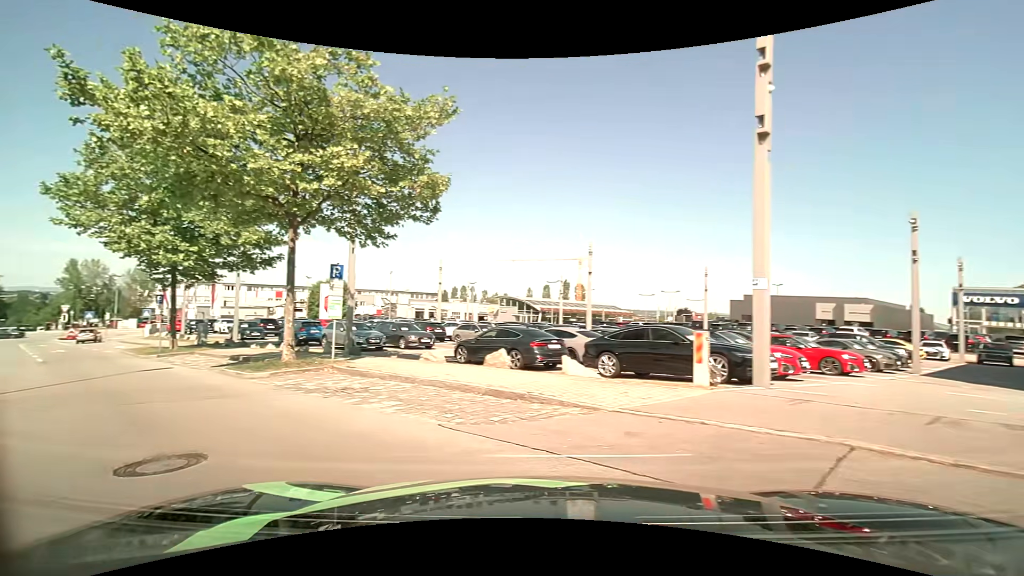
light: Day
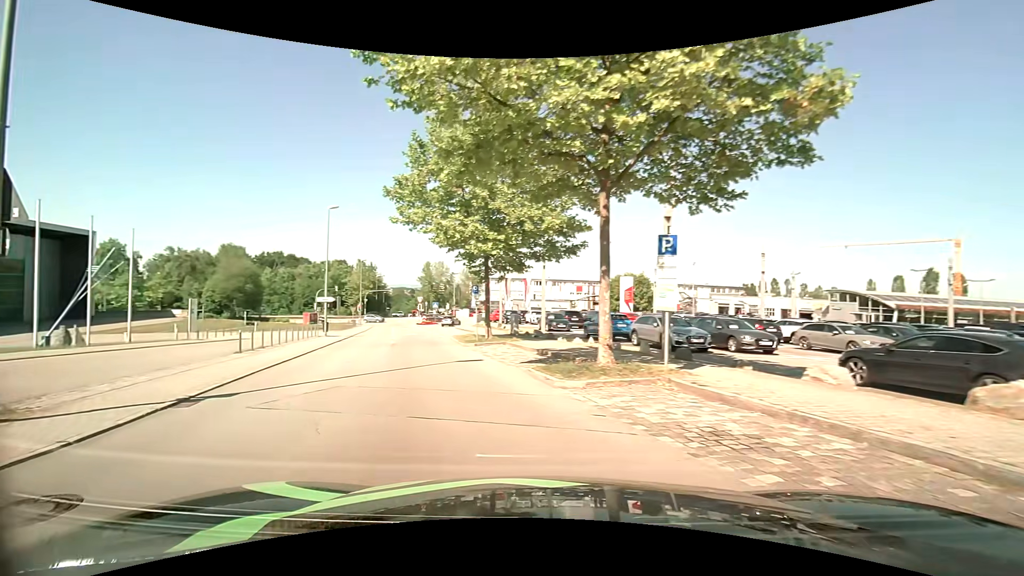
(-1.4, +4.4) m; -33°
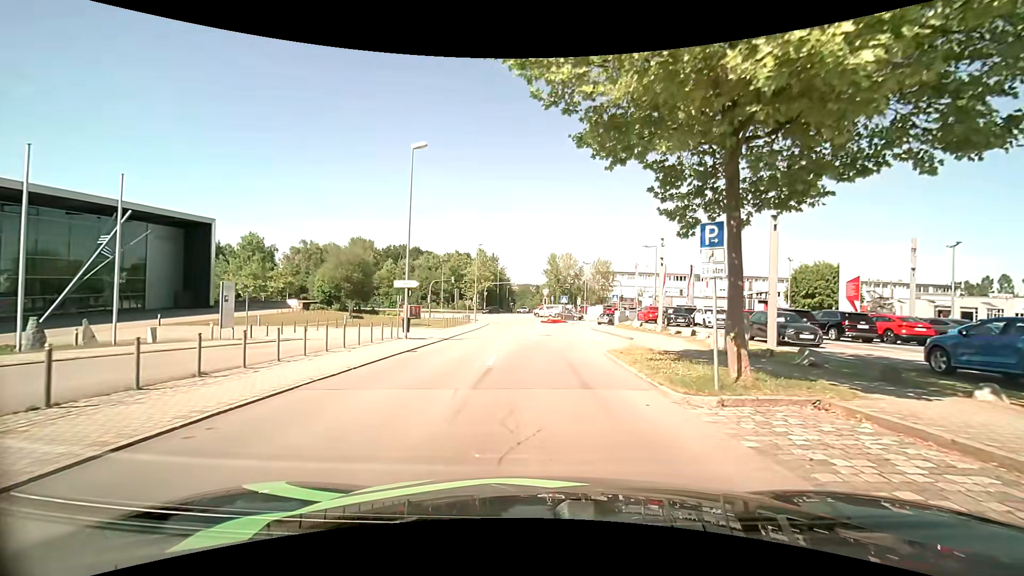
(-3.2, +15.0) m; -14°
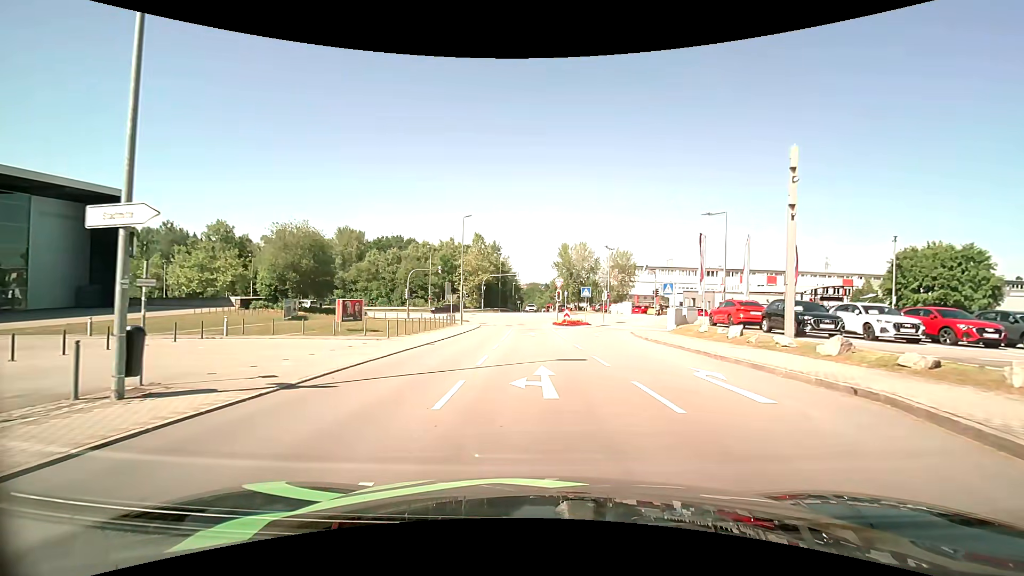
(-0.1, +18.3) m; 0°
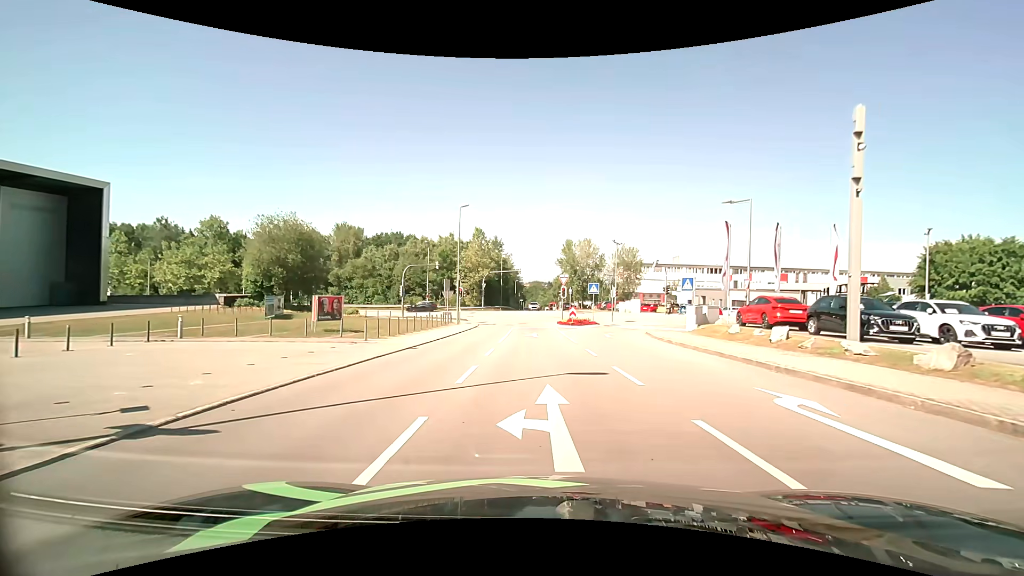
(0.0, +3.7) m; -1°
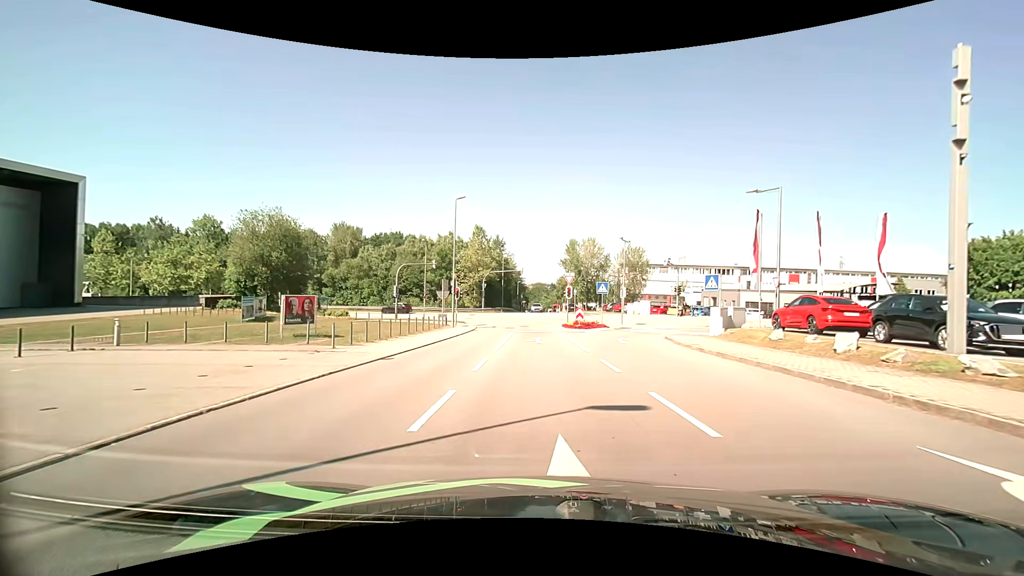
(0.0, +3.7) m; -1°
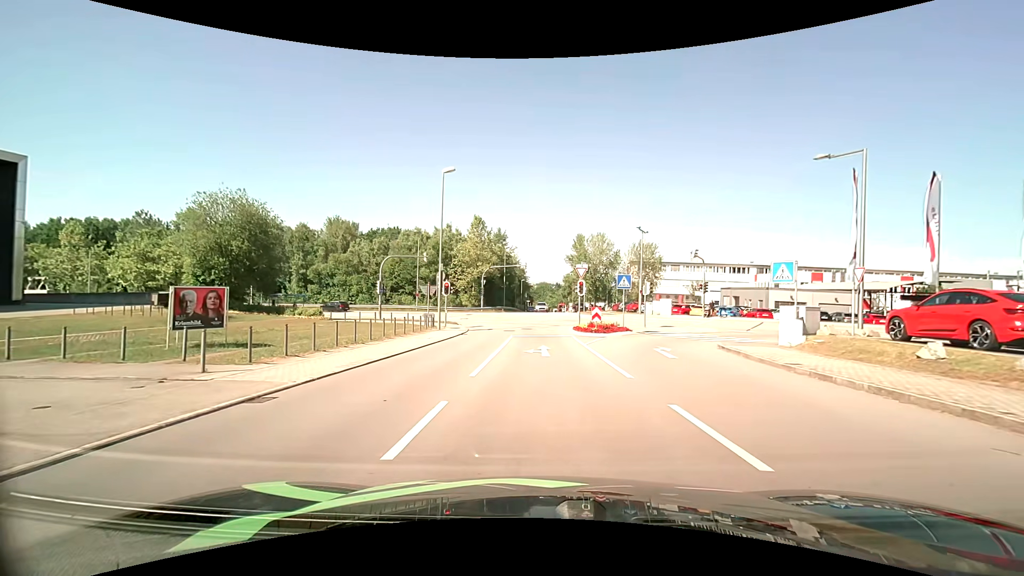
(0.0, +7.1) m; 0°
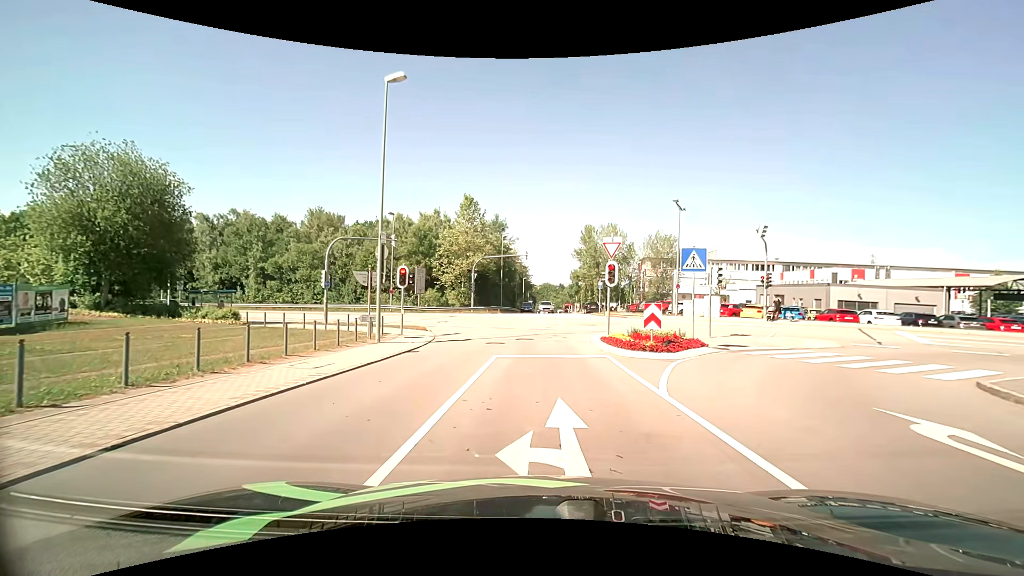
(0.0, +12.4) m; 0°
(0, +10) (0, +20) (-1, +30) (-4, +39) (-11, +46) (-20, +51) (-29, +55) (-38, +59) (-48, +63) (-57, +66) m
